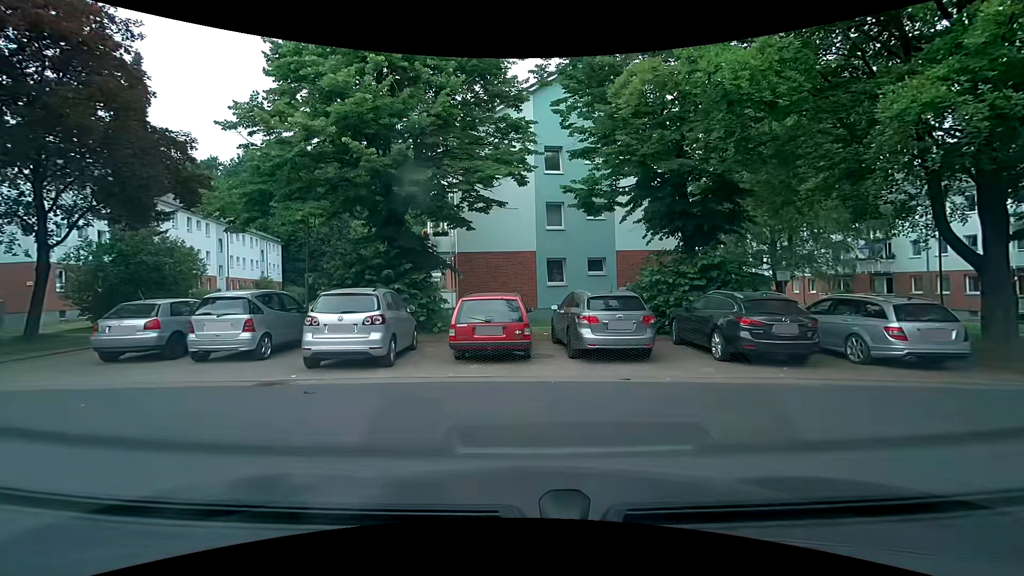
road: residential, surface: asphalt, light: Day
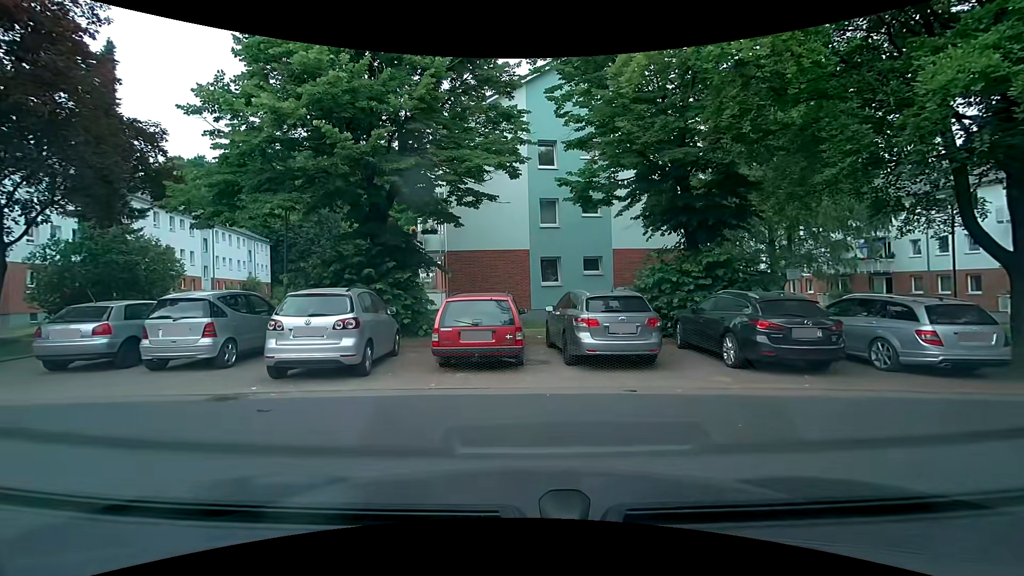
(0.0, +1.0) m; 0°
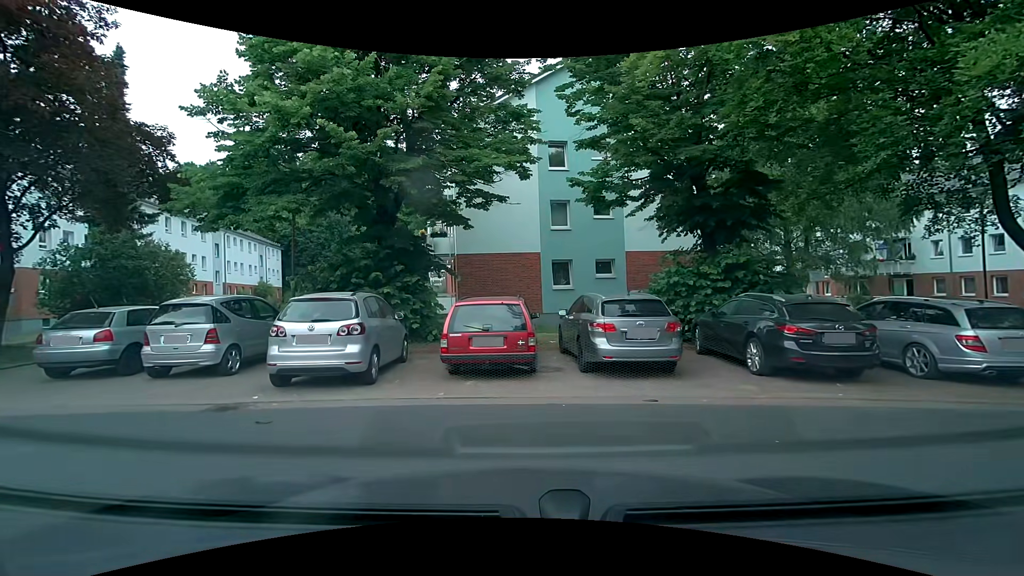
(0.0, +0.4) m; 0°
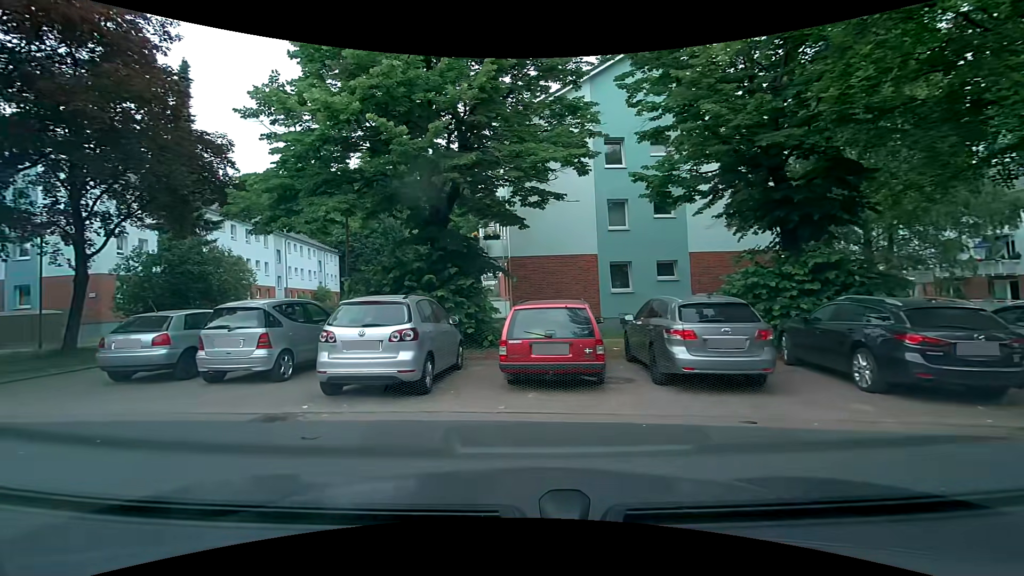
(0.0, +0.9) m; -5°
